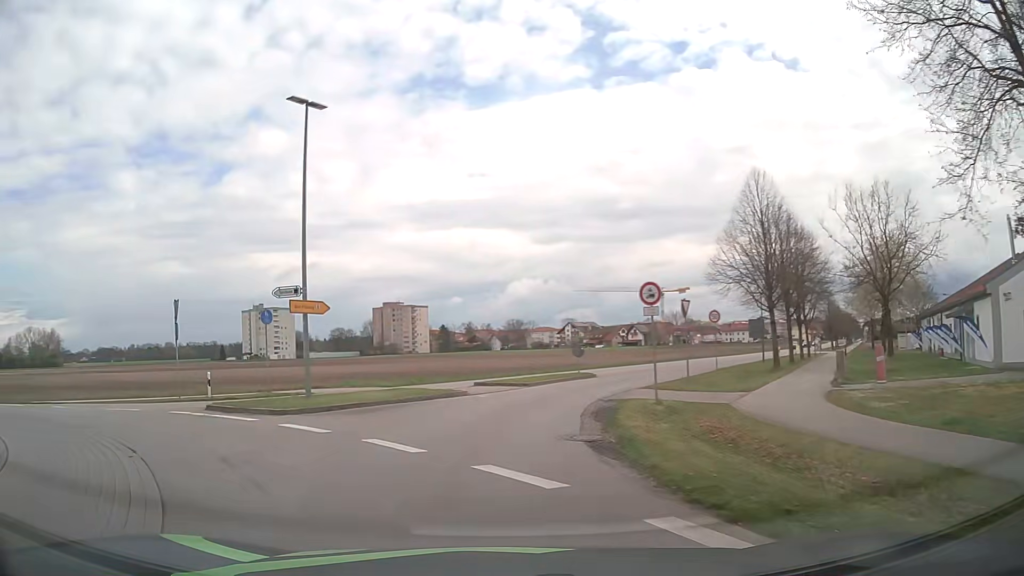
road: tertiary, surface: asphalt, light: Day
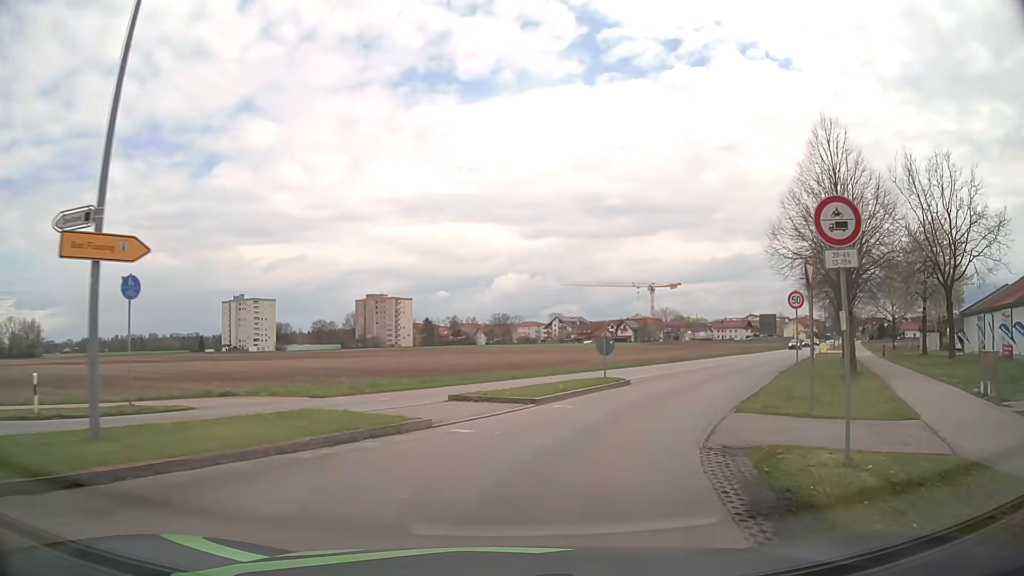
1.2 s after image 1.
(-0.5, +9.9) m; -1°
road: residential
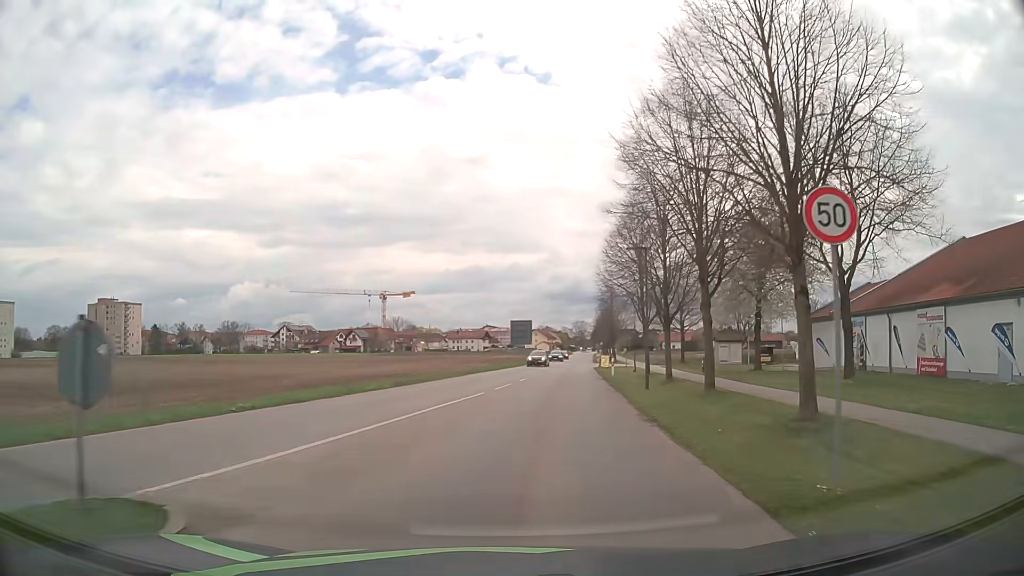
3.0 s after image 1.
(+3.6, +16.4) m; +23°
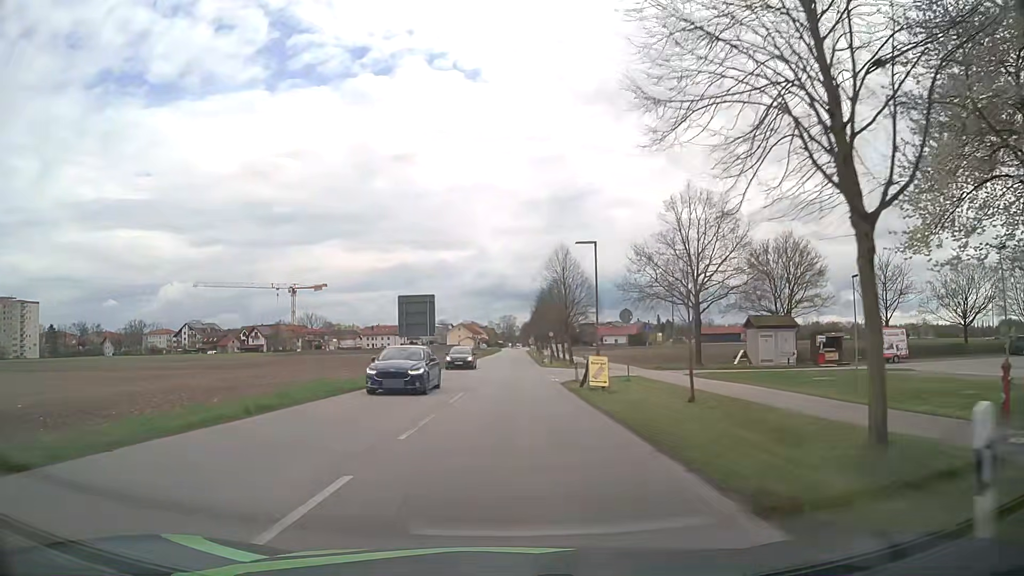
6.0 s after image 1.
(+3.0, +34.7) m; +6°
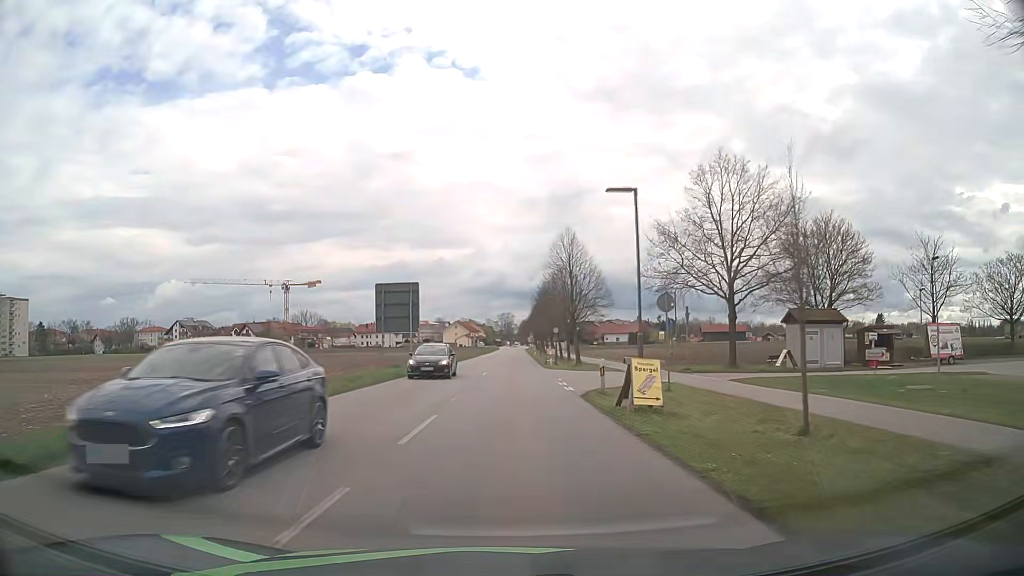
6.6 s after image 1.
(0.0, +7.7) m; 0°
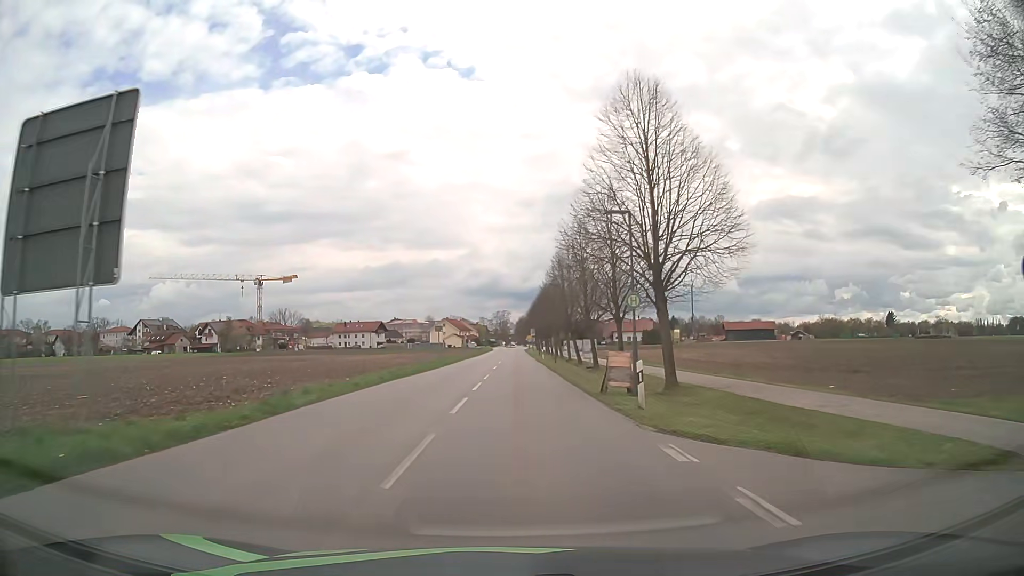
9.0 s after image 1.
(+0.1, +31.4) m; 0°
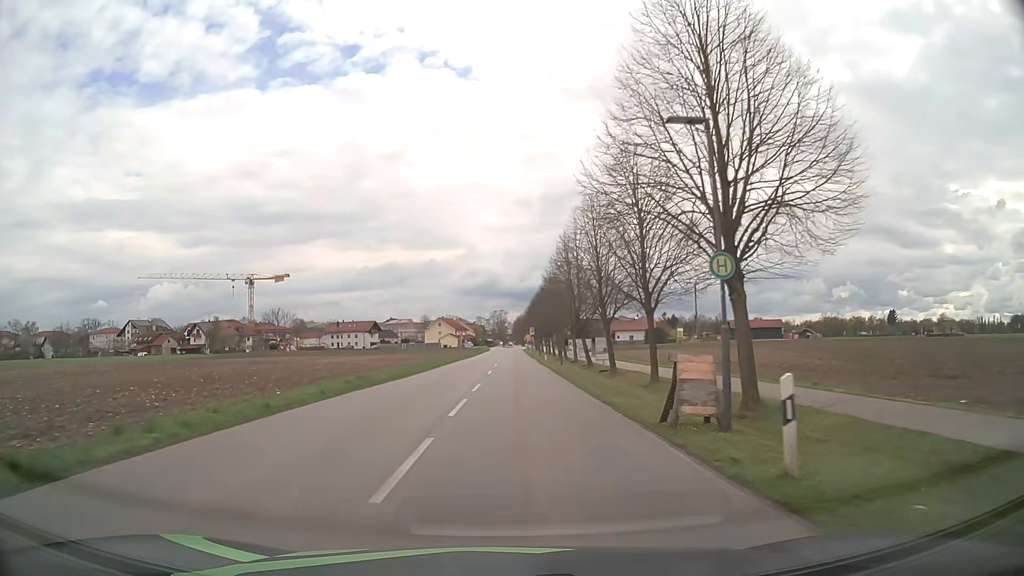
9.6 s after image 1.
(0.0, +7.7) m; 0°
